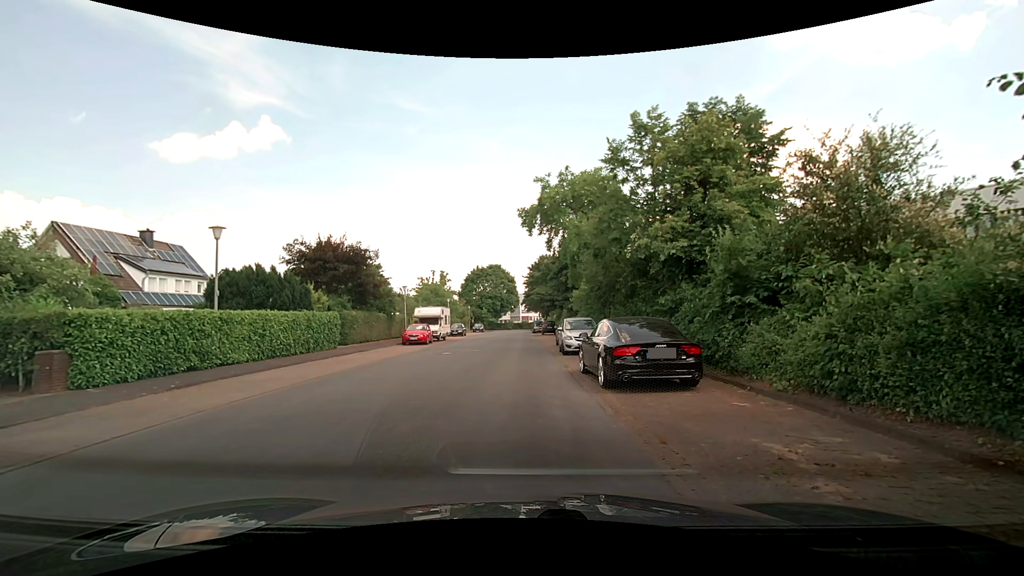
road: residential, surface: paved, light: Day
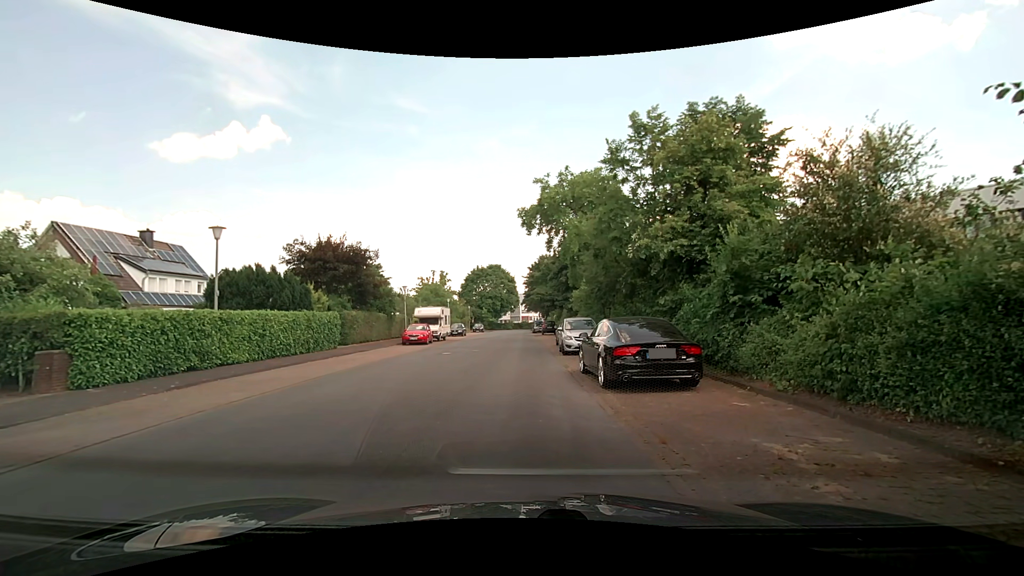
(0.0, 0.0) m; 0°
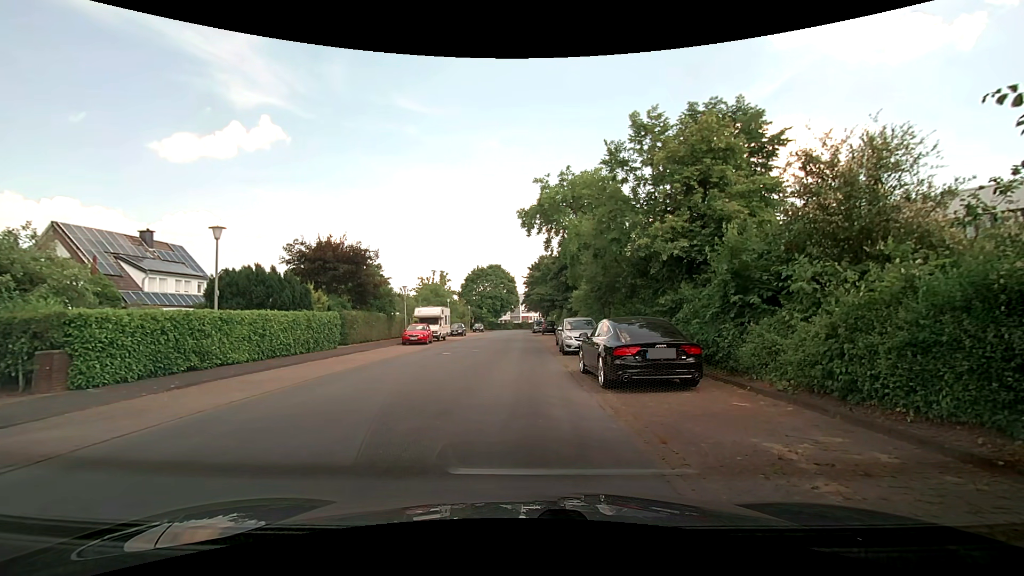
(0.0, 0.0) m; 0°
